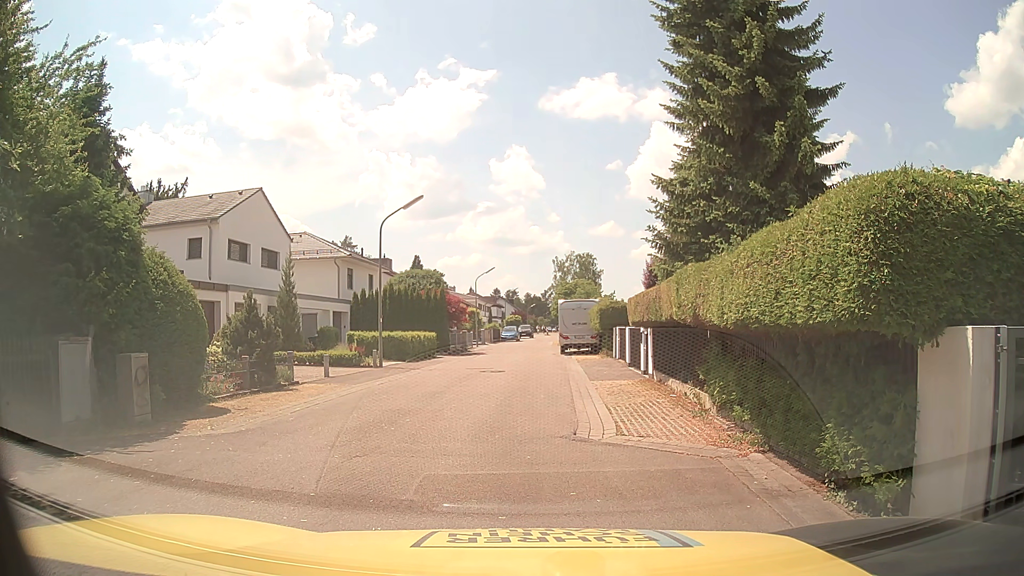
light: Day
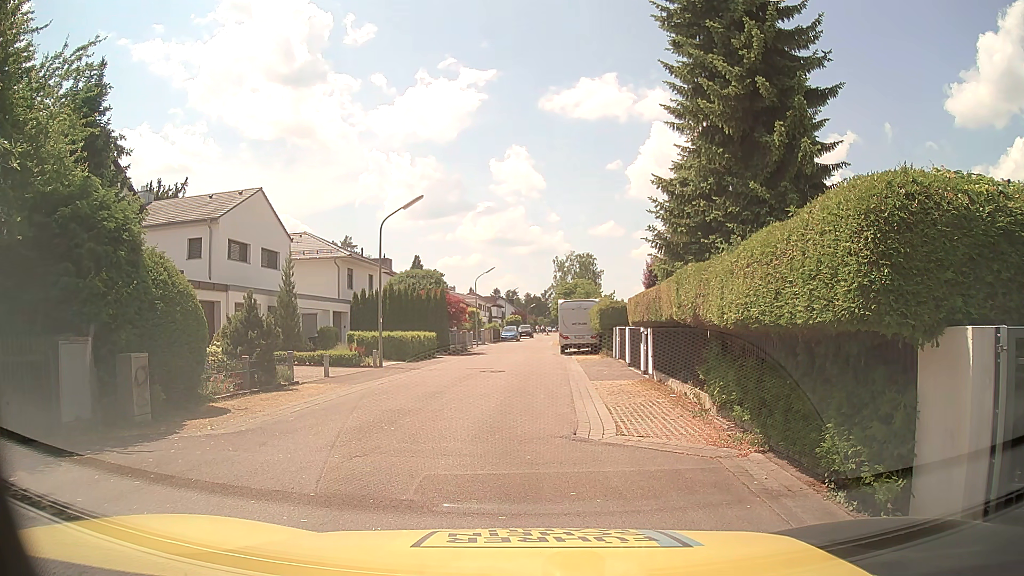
(0.0, 0.0) m; 0°
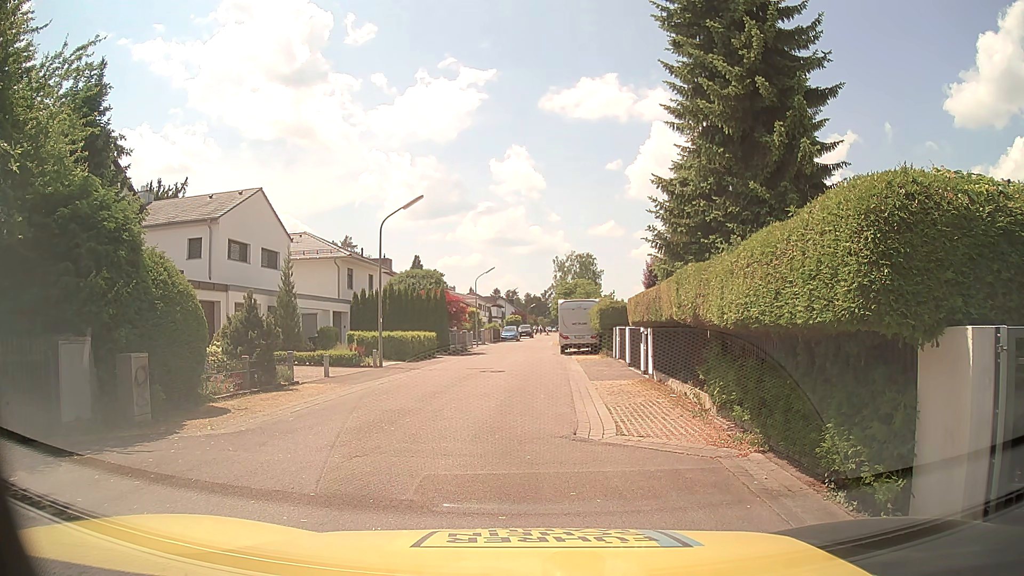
(0.0, 0.0) m; 0°
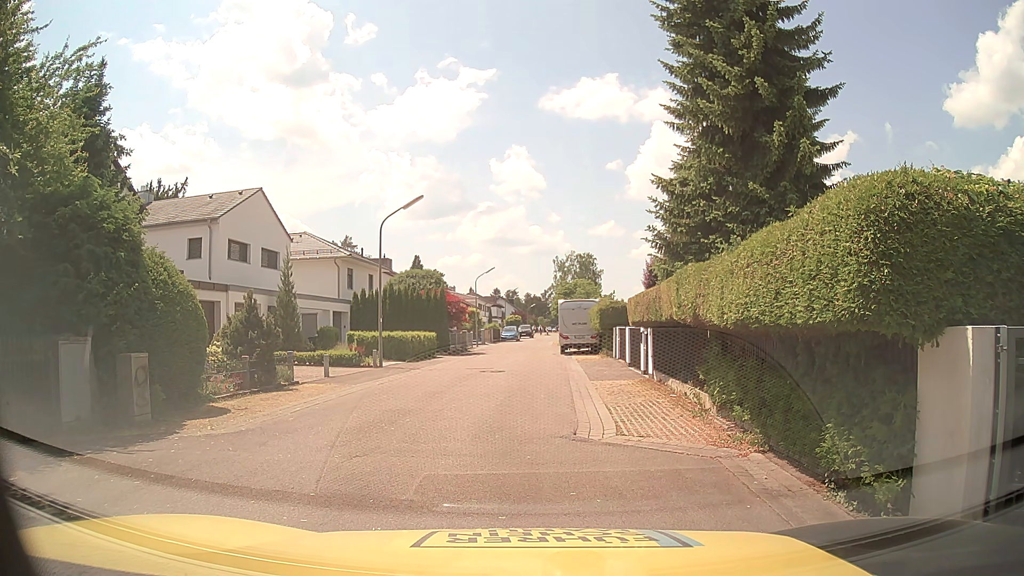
(0.0, 0.0) m; 0°
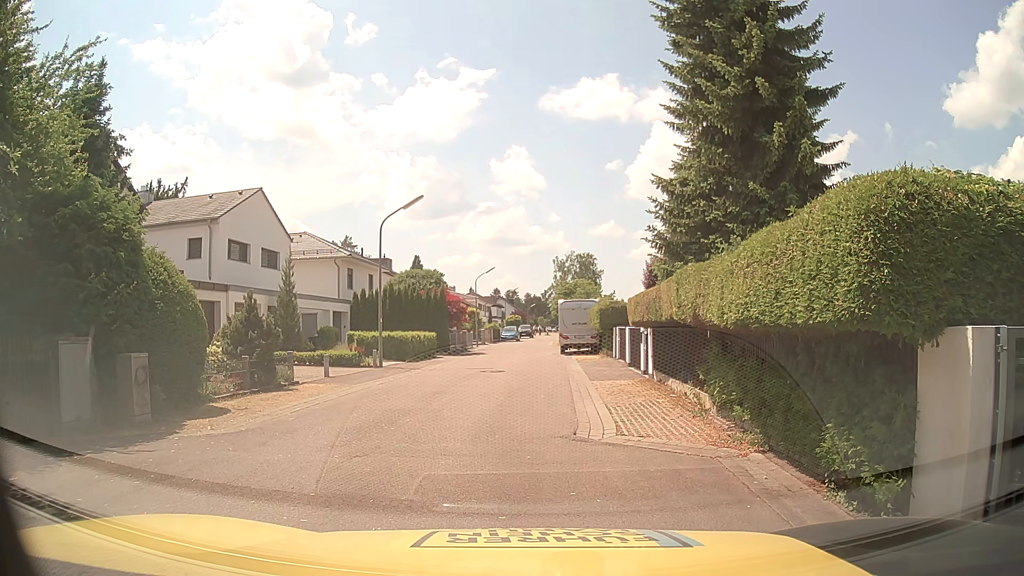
(0.0, 0.0) m; 0°
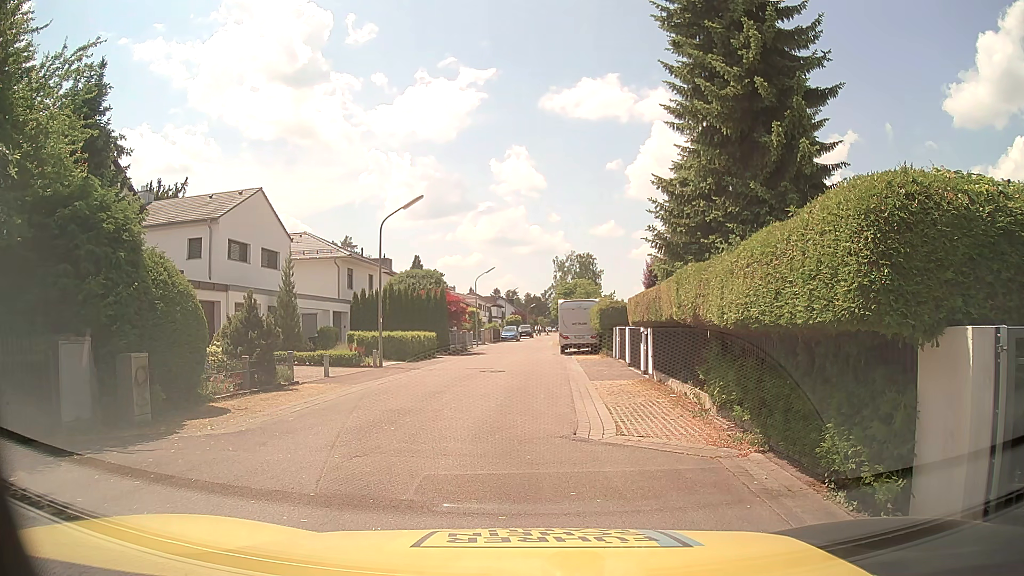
(0.0, 0.0) m; 0°
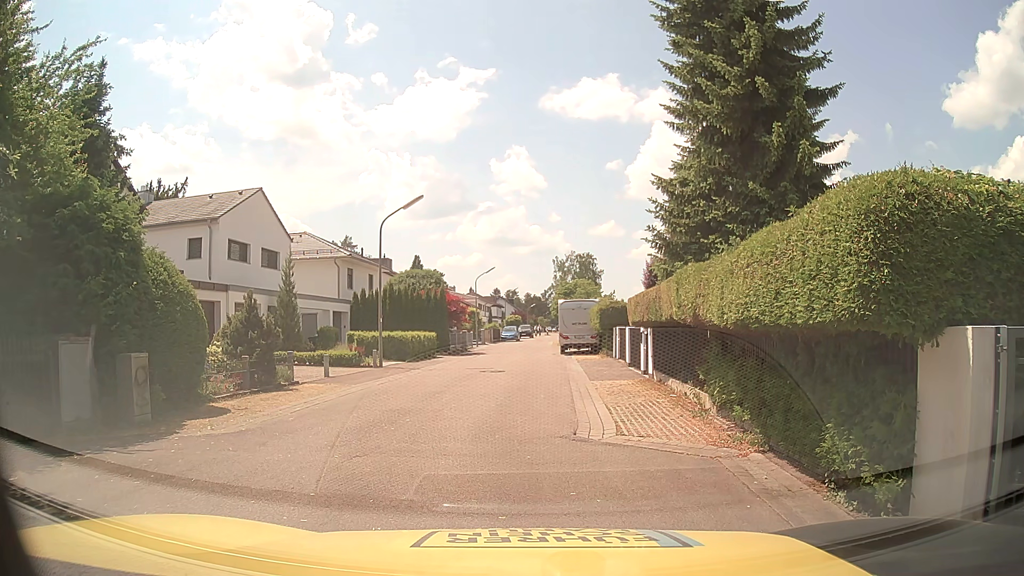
(0.0, 0.0) m; 0°
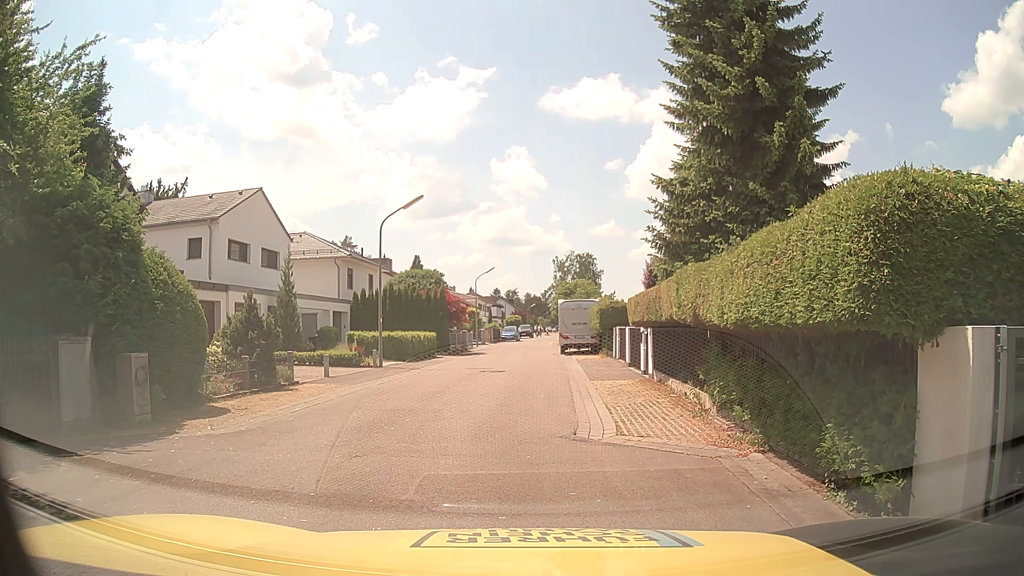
(0.0, 0.0) m; 0°
